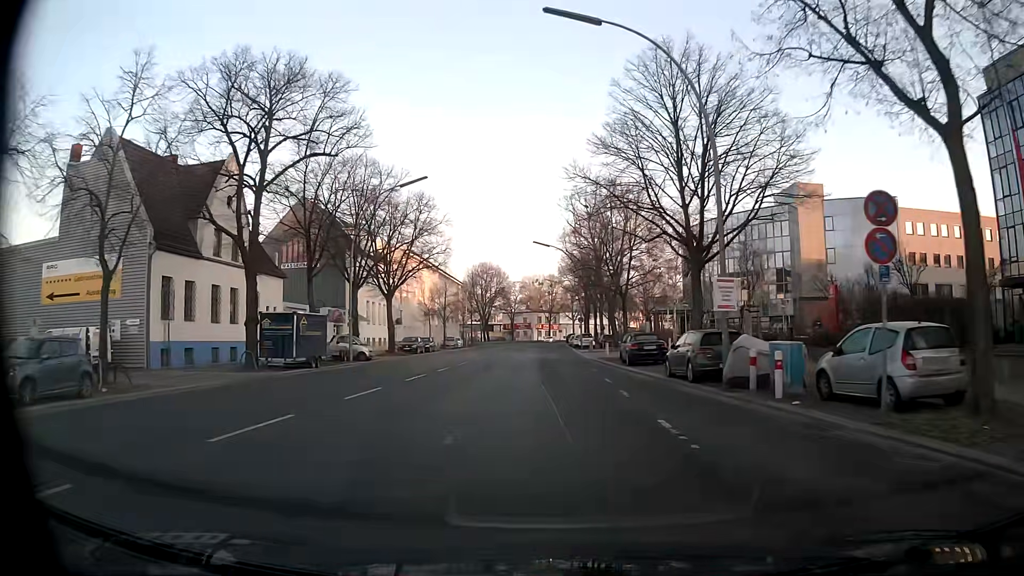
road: tertiary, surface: asphalt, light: Day
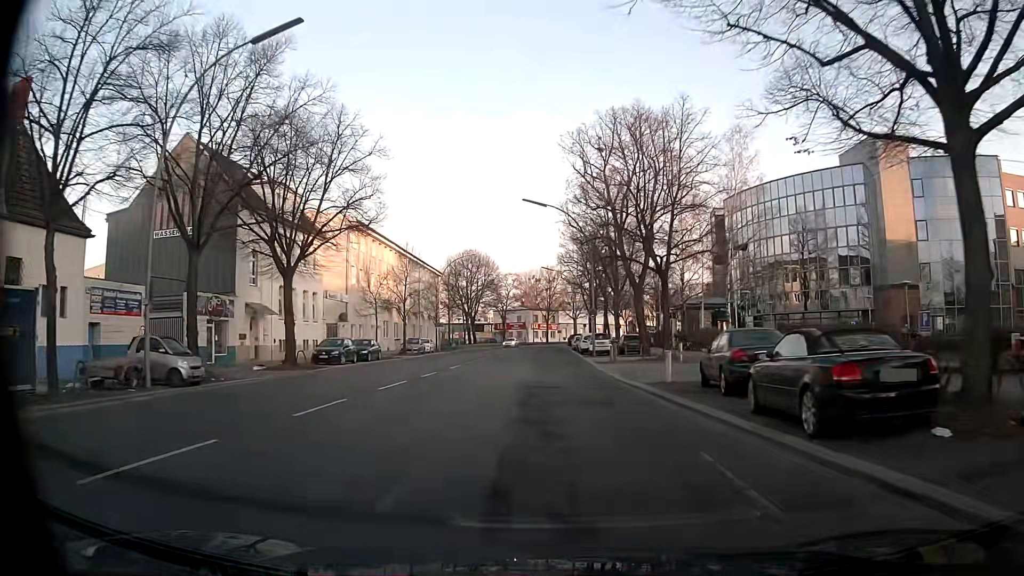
(+0.3, +21.0) m; +1°
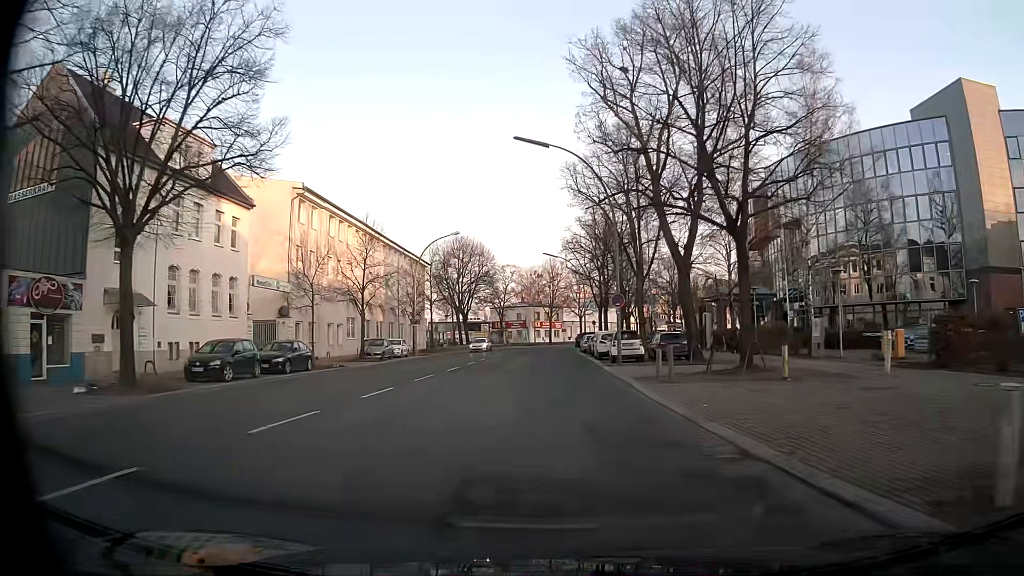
(0.0, +14.3) m; 0°
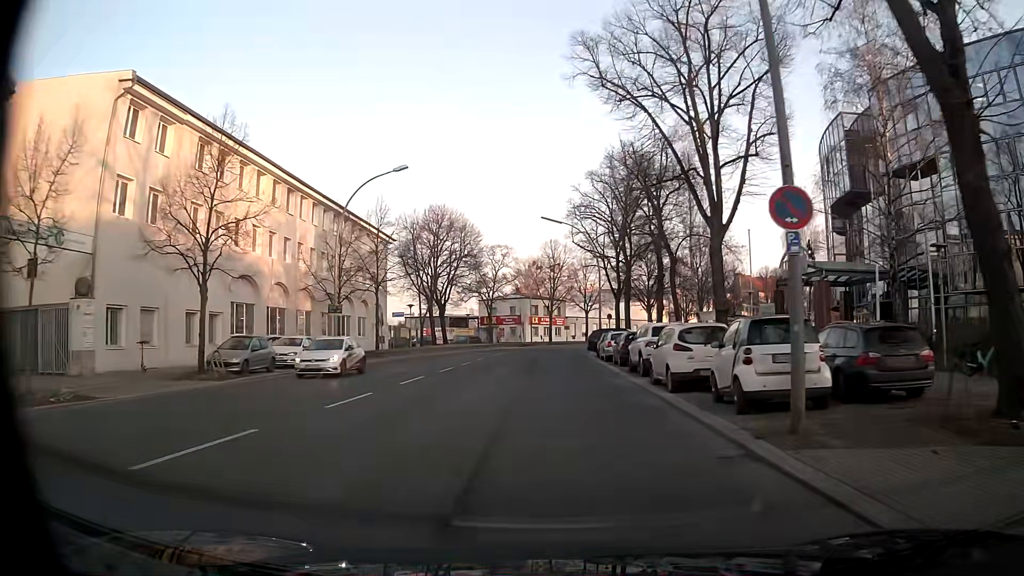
(-0.1, +21.8) m; 0°
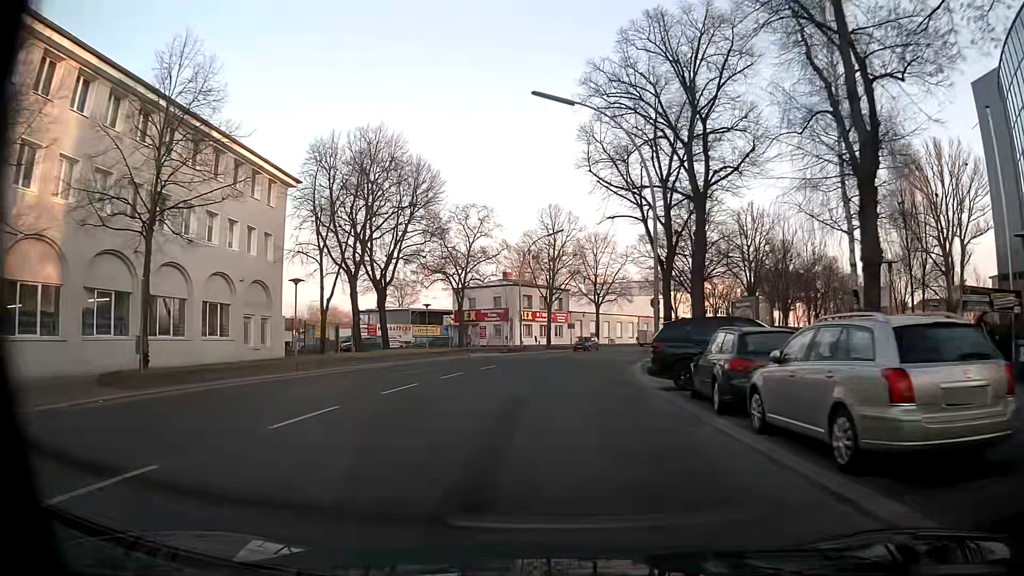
(+0.1, +28.0) m; +1°
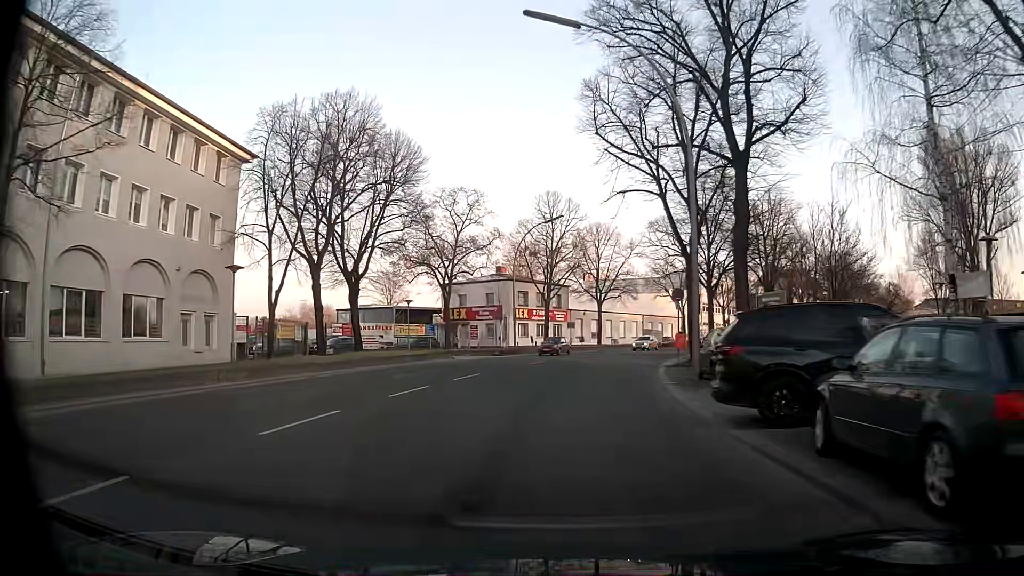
(-0.1, +7.0) m; 0°
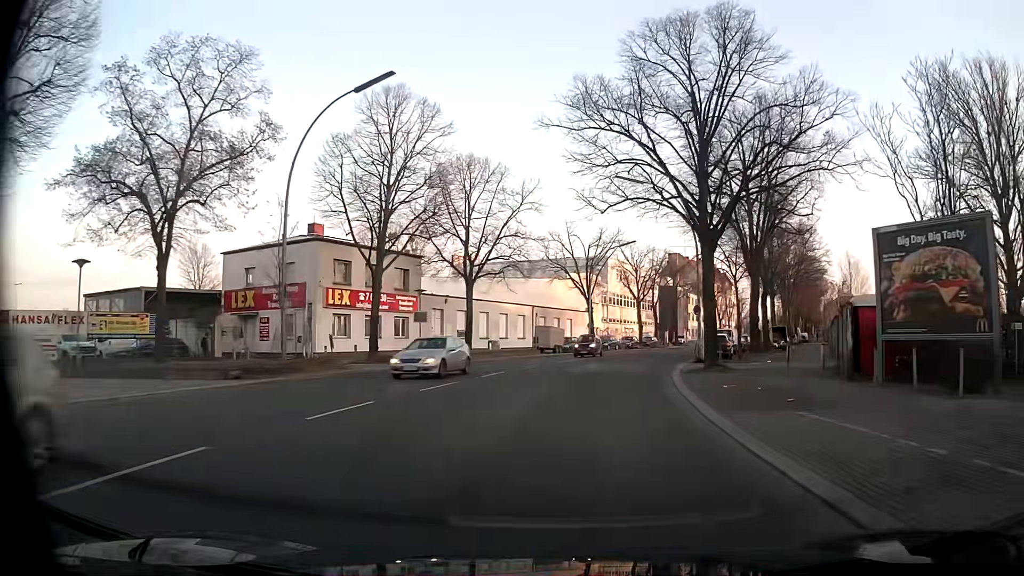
(+2.1, +29.0) m; +9°
